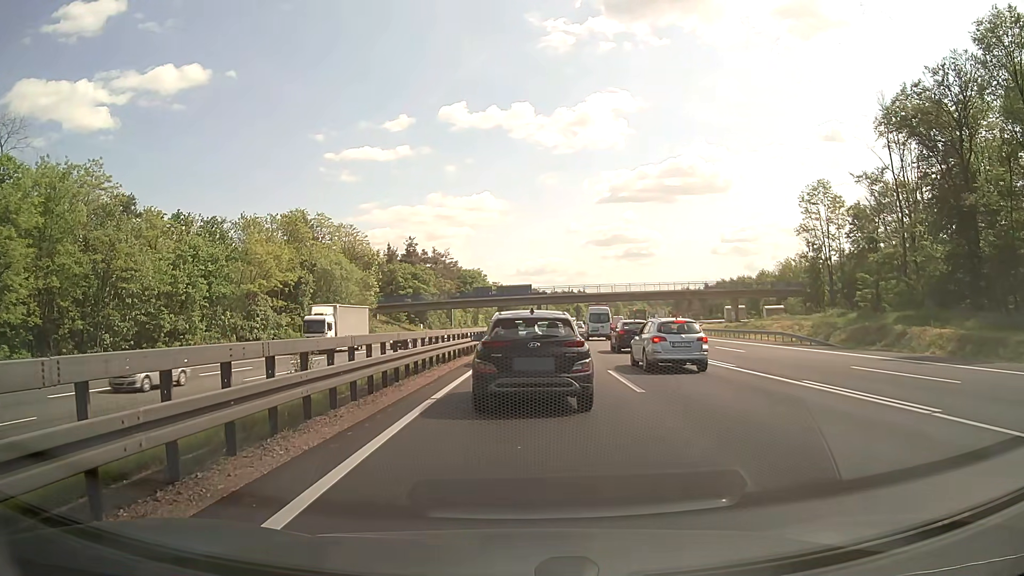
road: motorway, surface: asphalt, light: Day
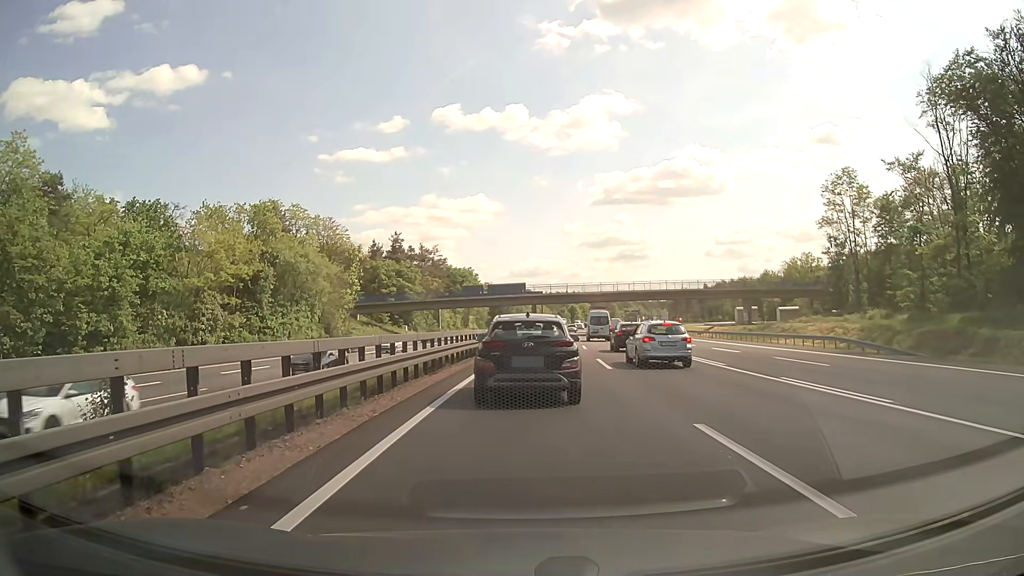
(+0.1, +10.4) m; +1°
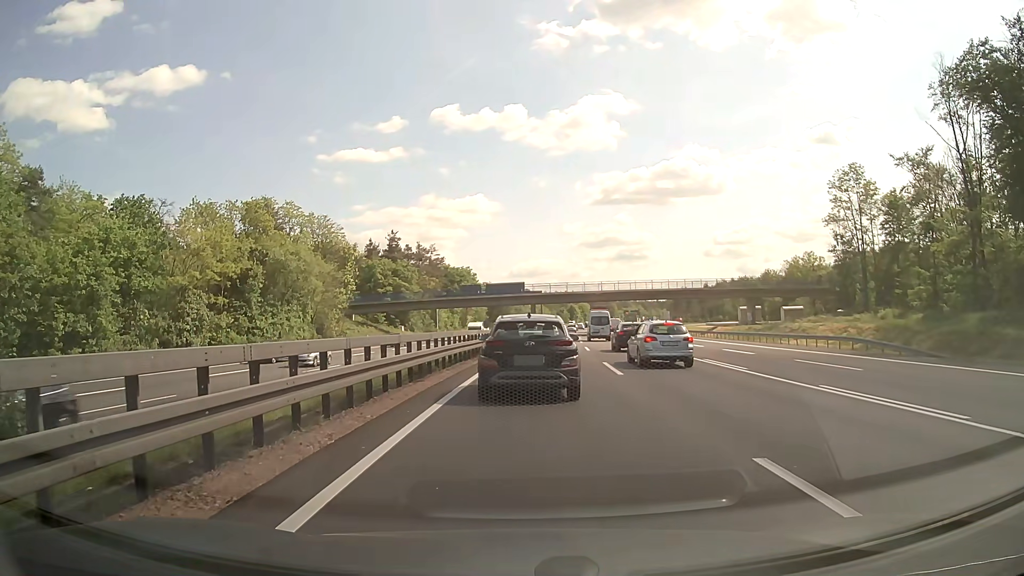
(0.0, +2.5) m; 0°
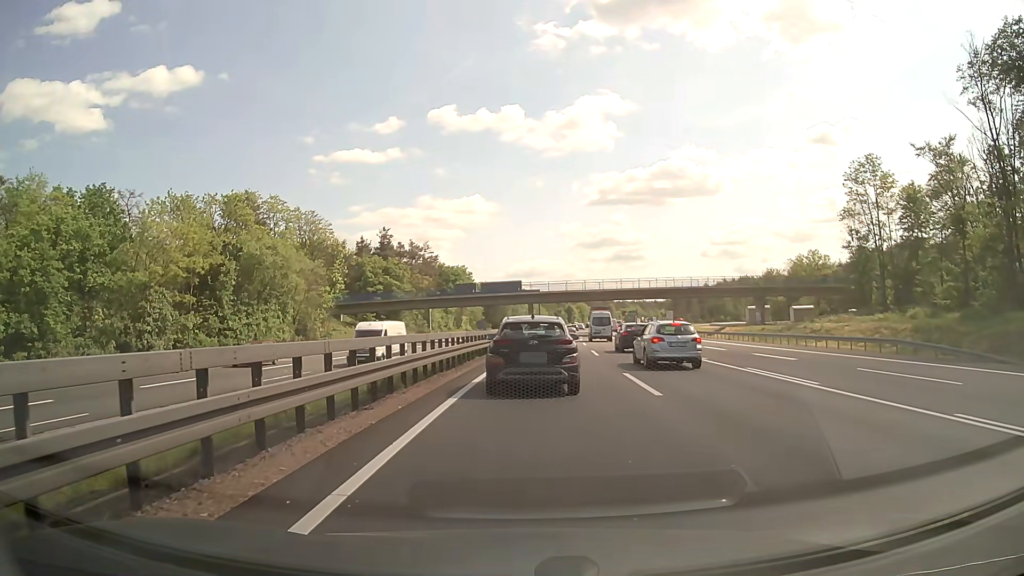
(0.0, +5.6) m; 0°
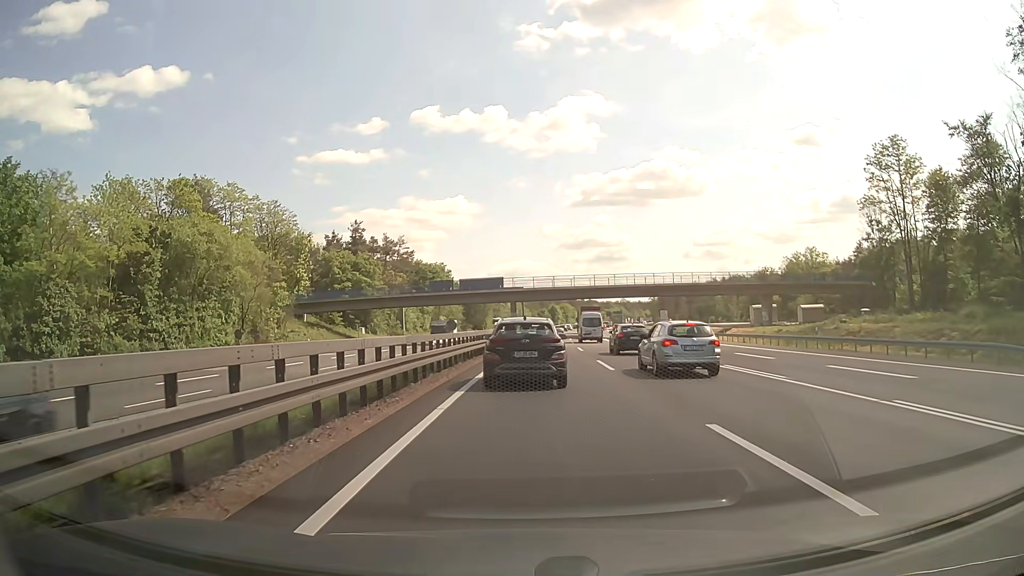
(+0.2, +10.2) m; +1°
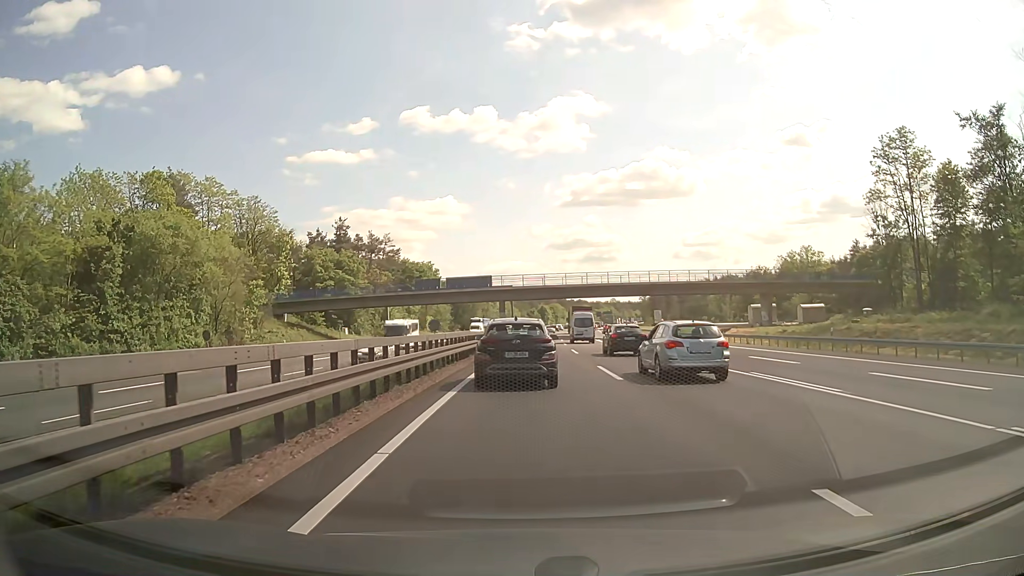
(+0.1, +3.9) m; +1°
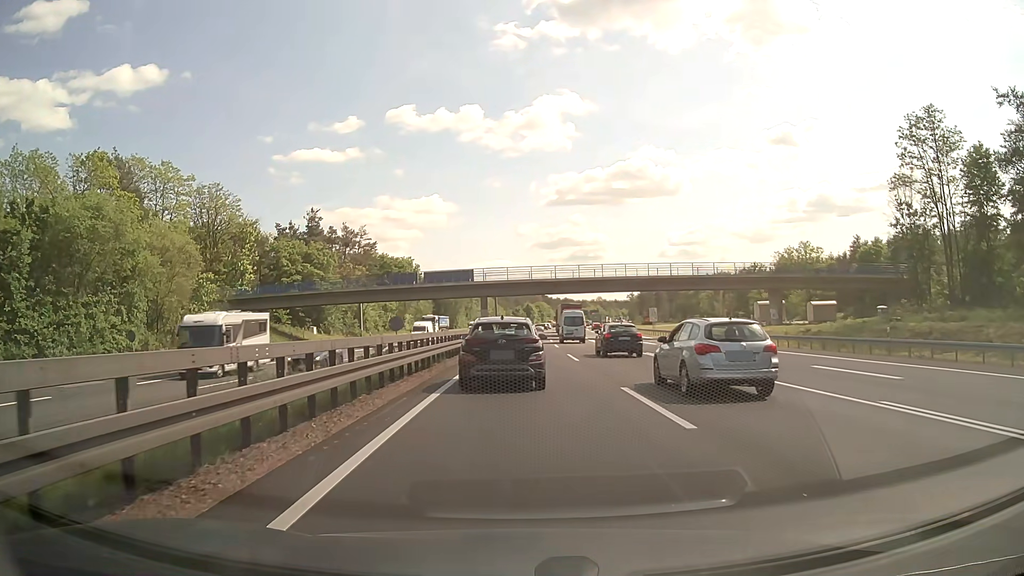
(+0.1, +8.6) m; +1°
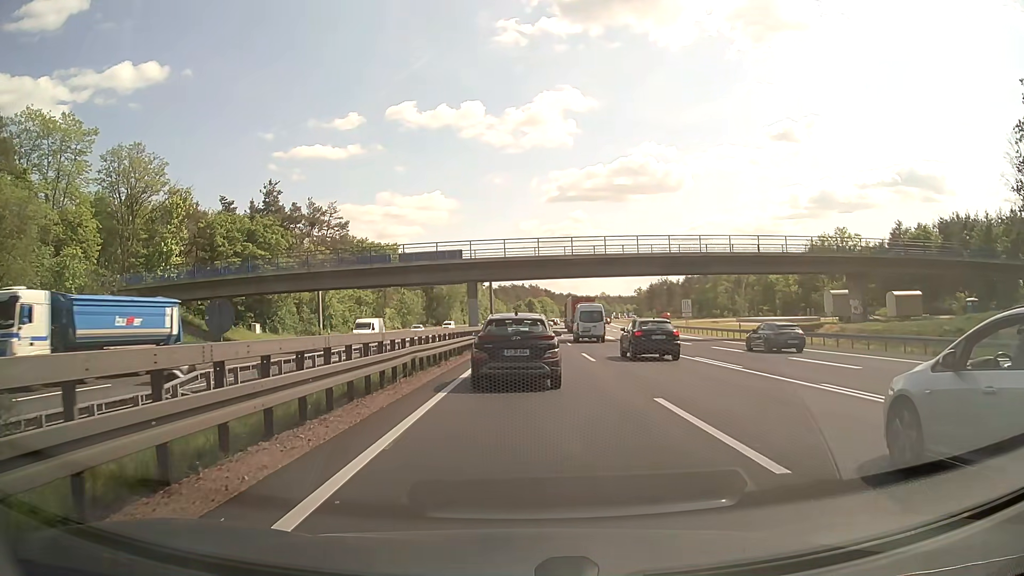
(+0.1, +20.8) m; 0°
(0, +10) (0, +20) (0, +30) (+1, +40) (+1, +50) (+1, +60) (+2, +70) (+2, +80) (+3, +90) (+3, +100) m
